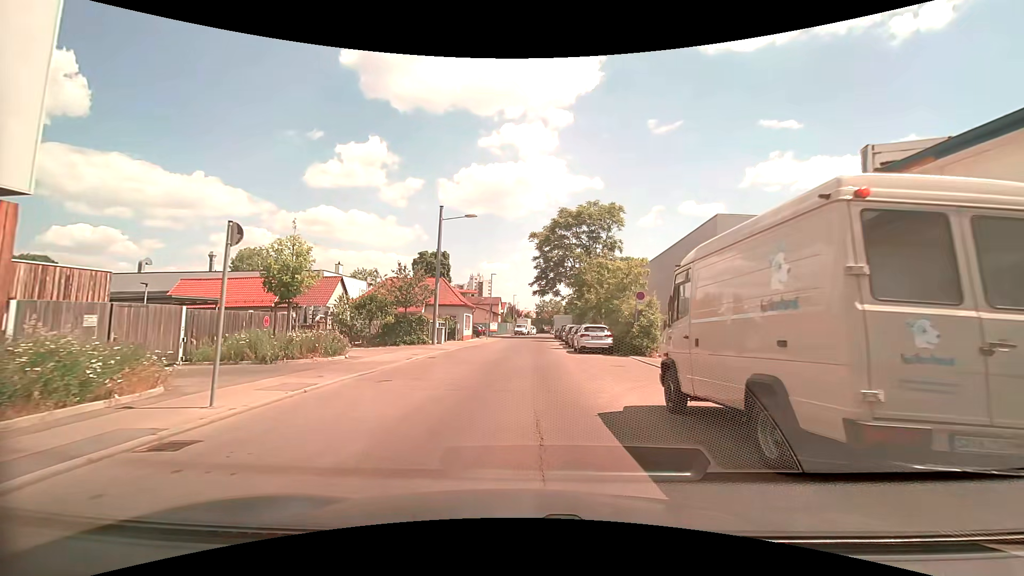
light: Day
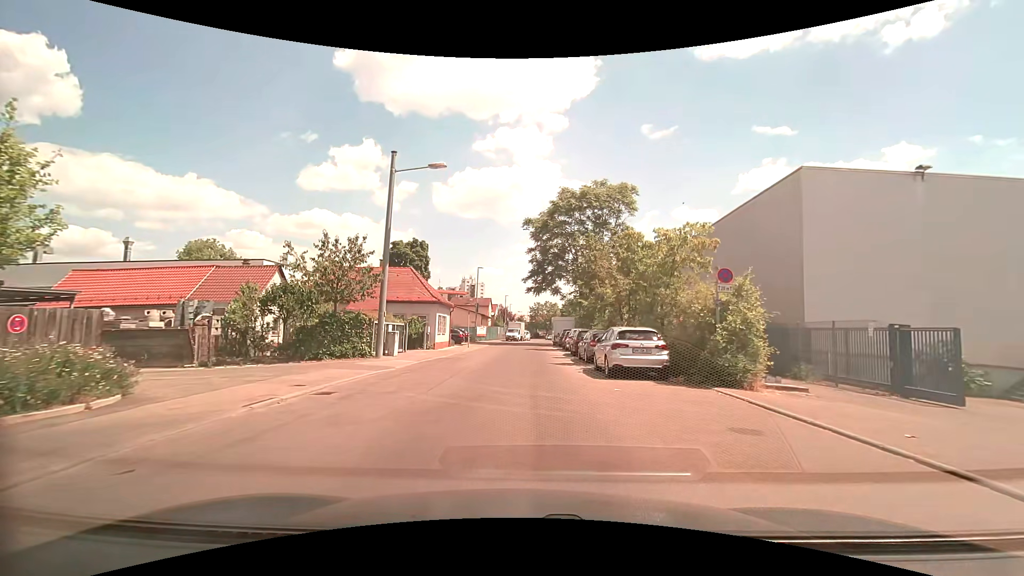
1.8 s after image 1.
(+0.1, +10.8) m; +1°
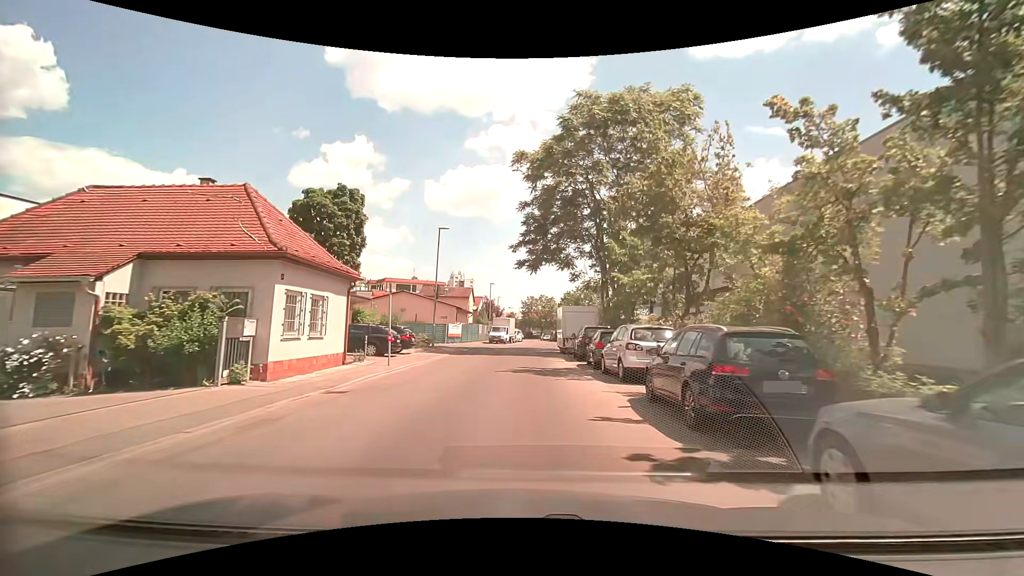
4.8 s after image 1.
(+0.2, +20.7) m; +1°
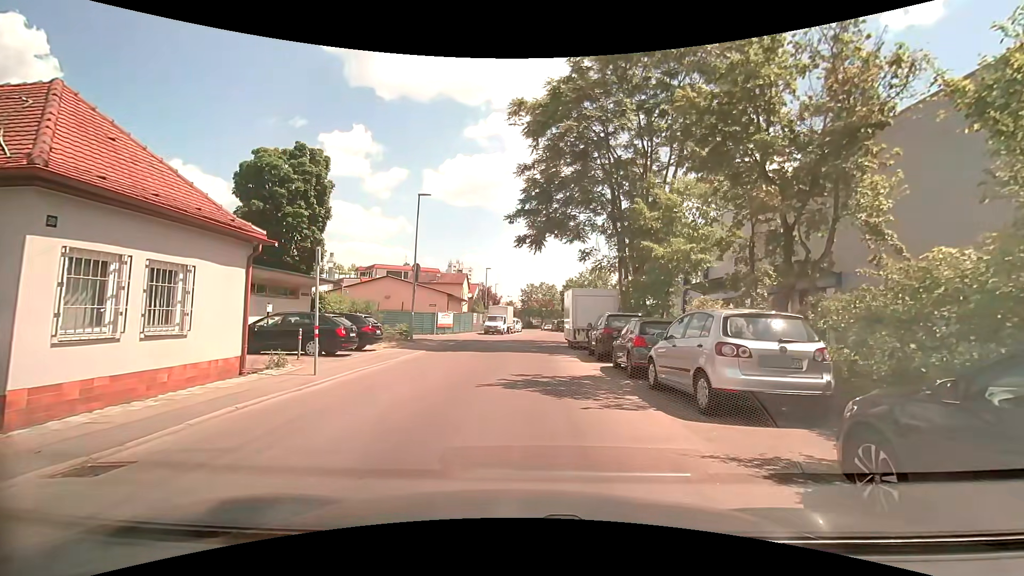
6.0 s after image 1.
(0.0, +5.2) m; 0°
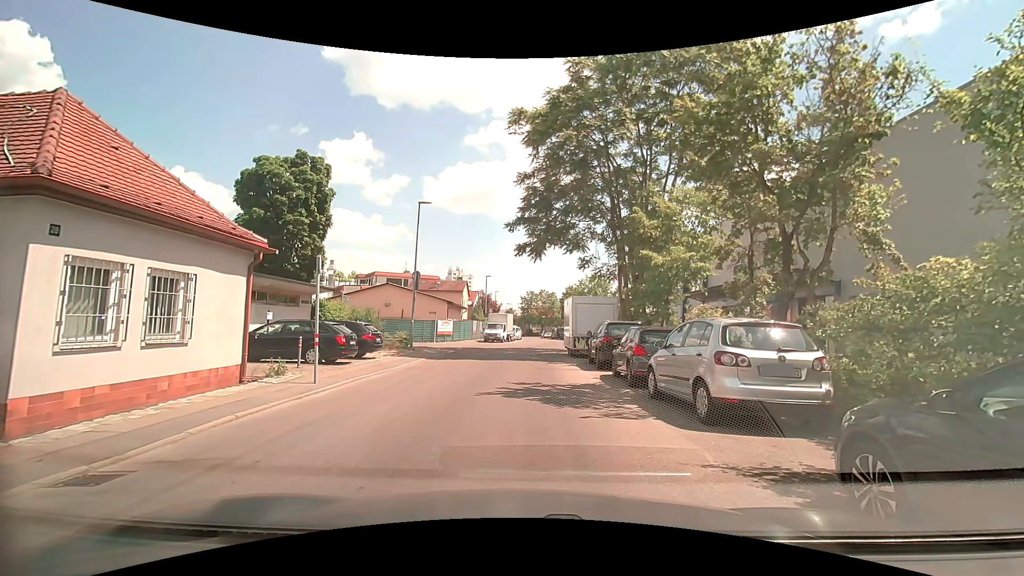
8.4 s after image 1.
(0.0, +0.1) m; 0°
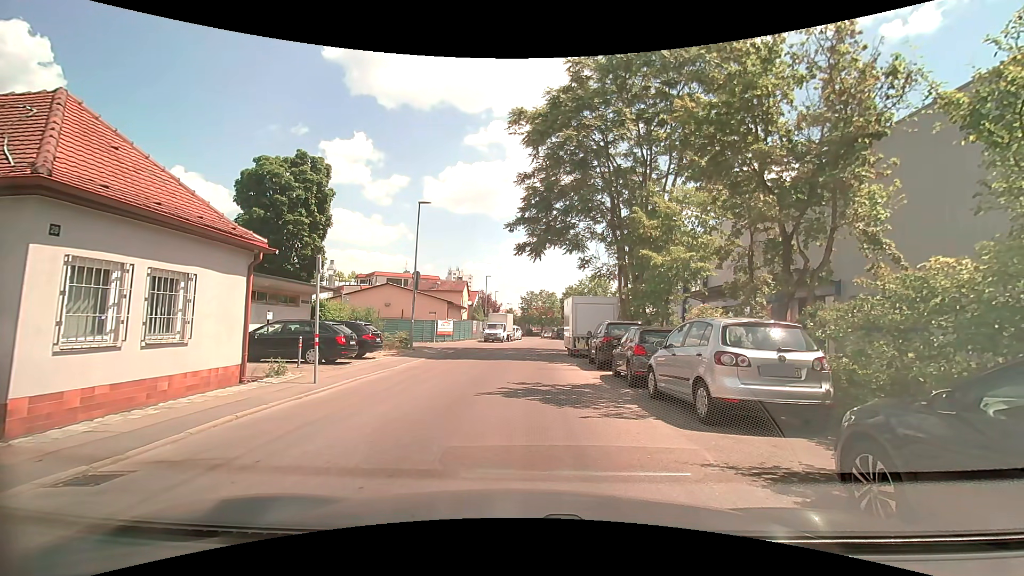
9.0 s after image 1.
(0.0, 0.0) m; 0°
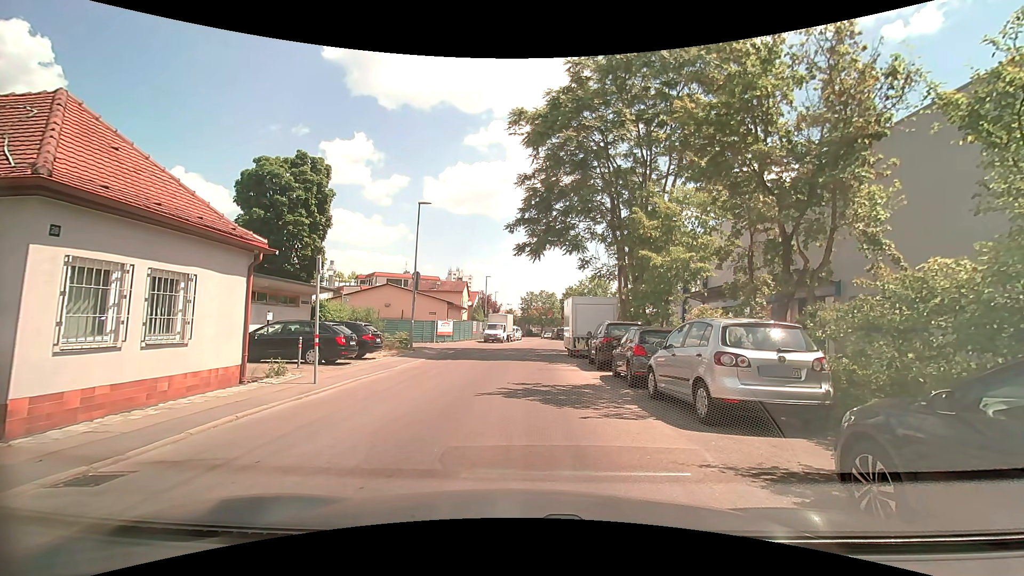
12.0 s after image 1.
(0.0, 0.0) m; 0°
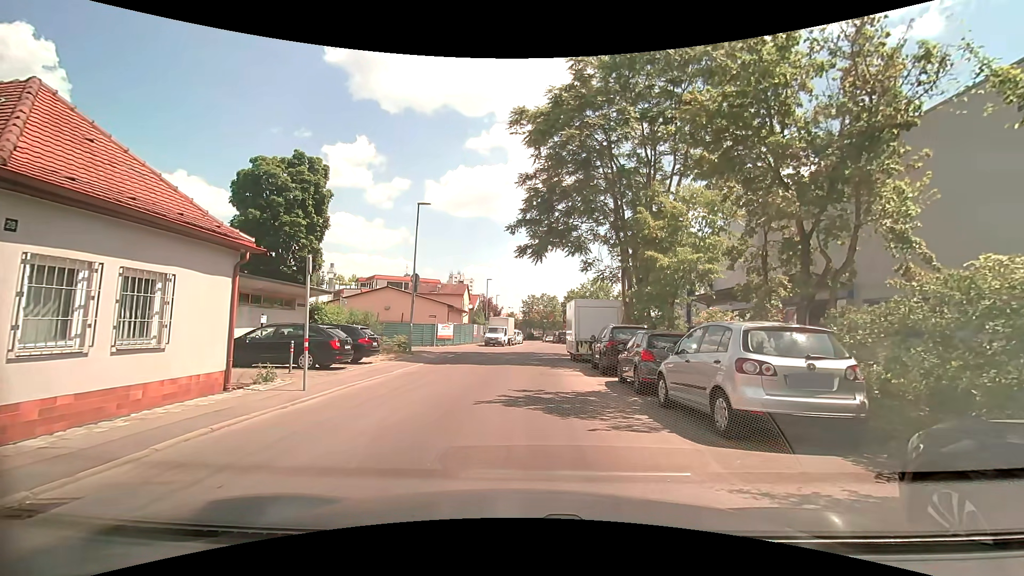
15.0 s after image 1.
(0.0, +0.7) m; 0°
